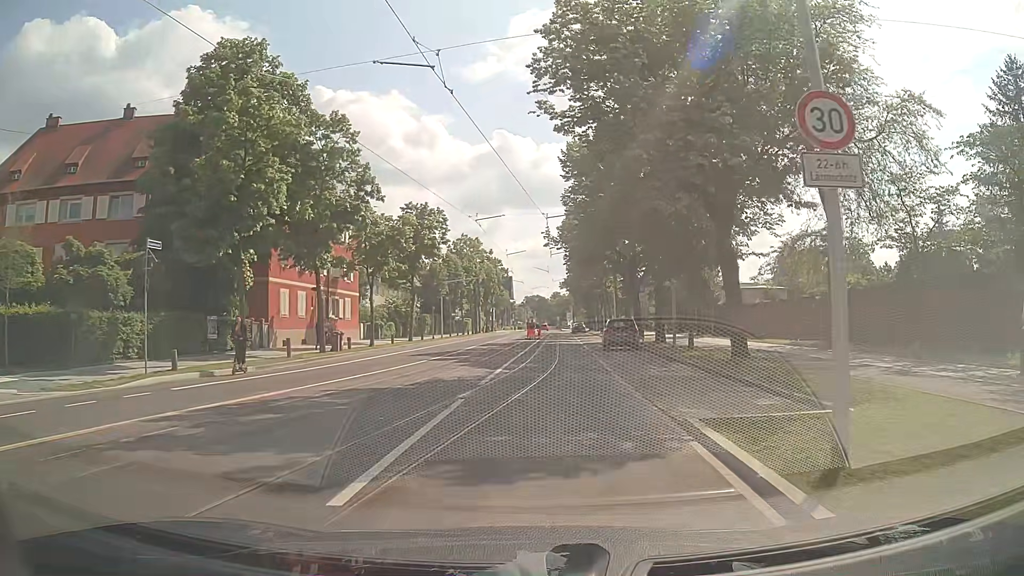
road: secondary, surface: asphalt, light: Day
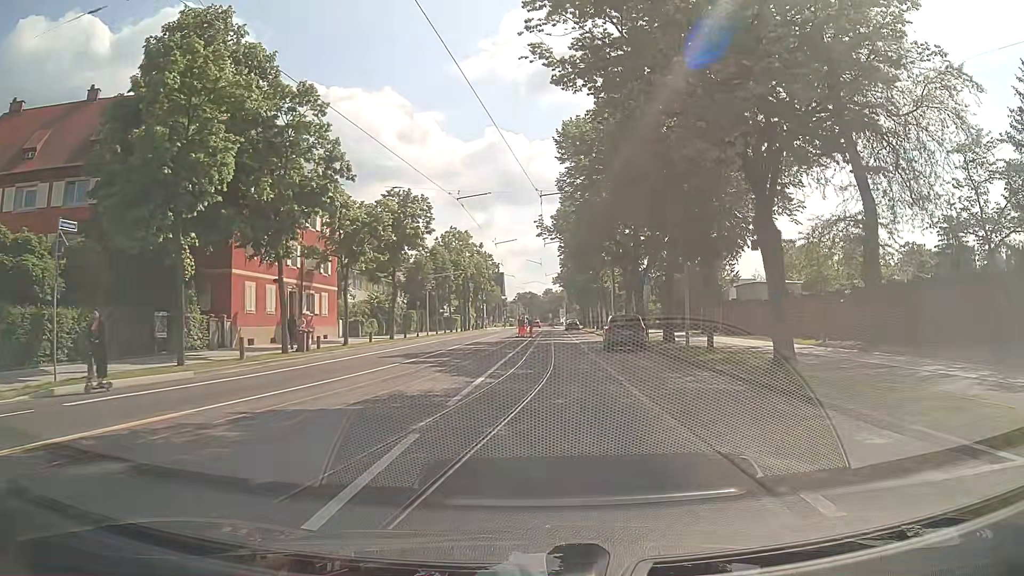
(0.0, +4.2) m; +1°
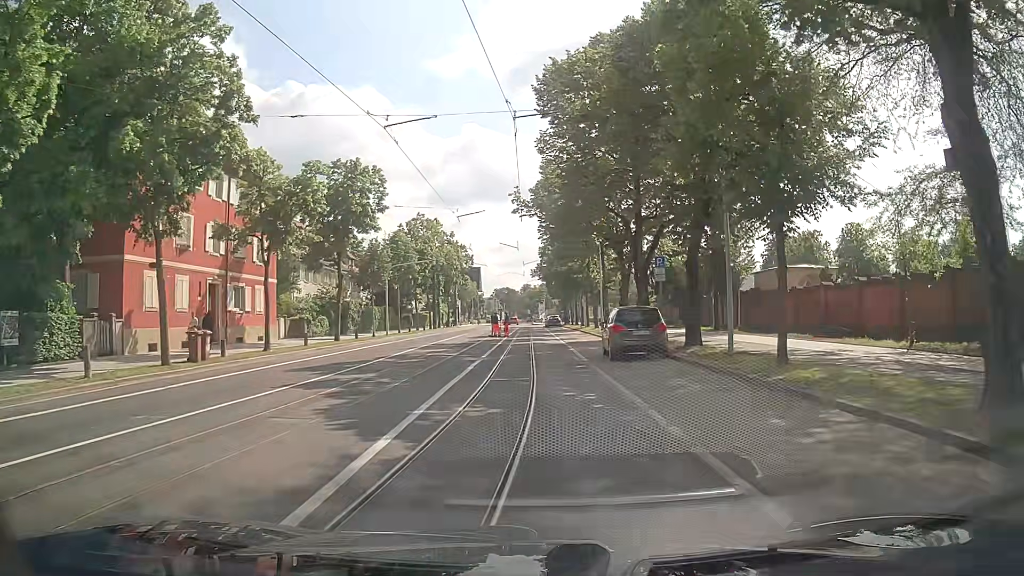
(+0.2, +8.7) m; +2°
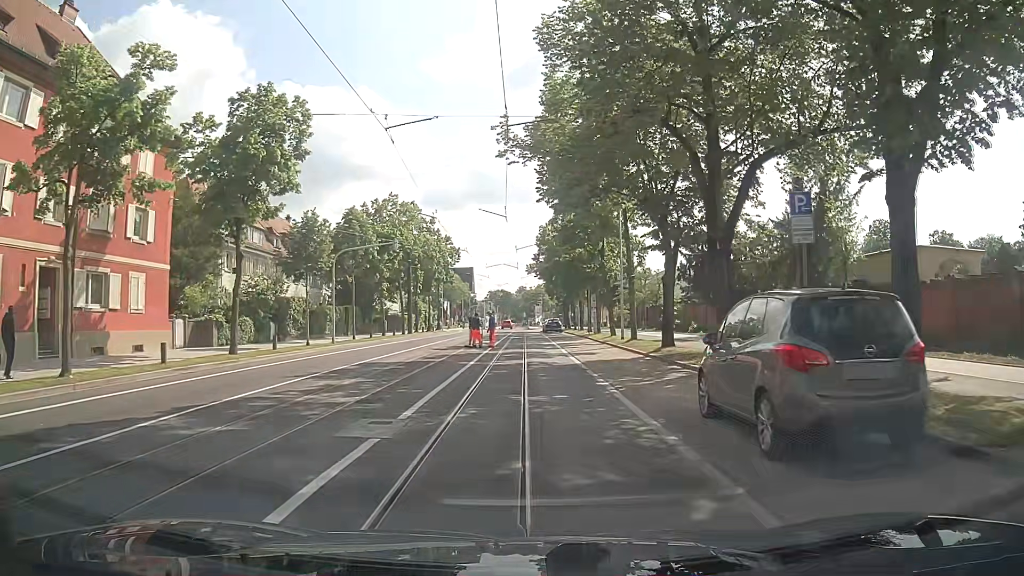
(-0.1, +13.9) m; 0°
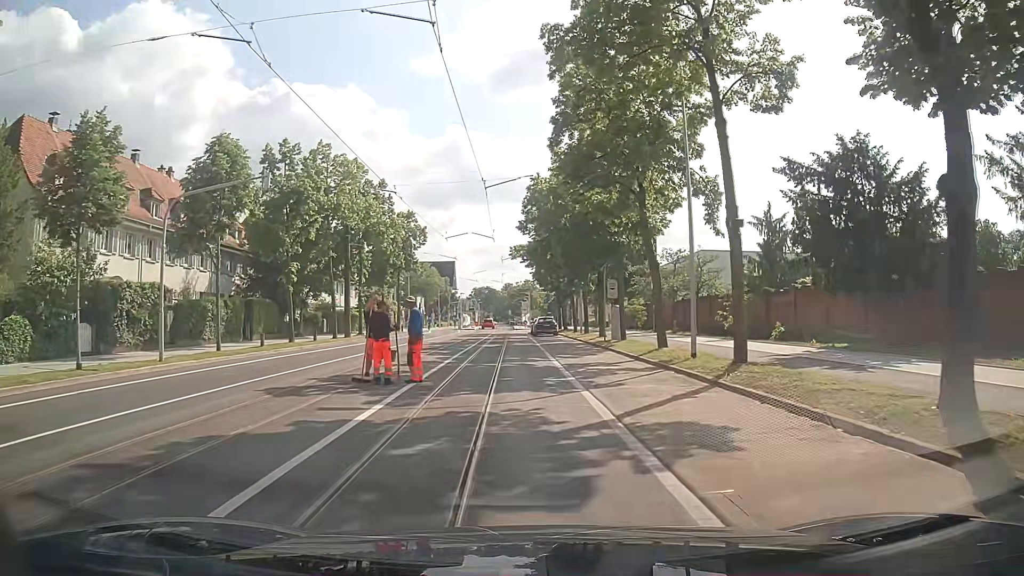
(+0.2, +18.8) m; +1°
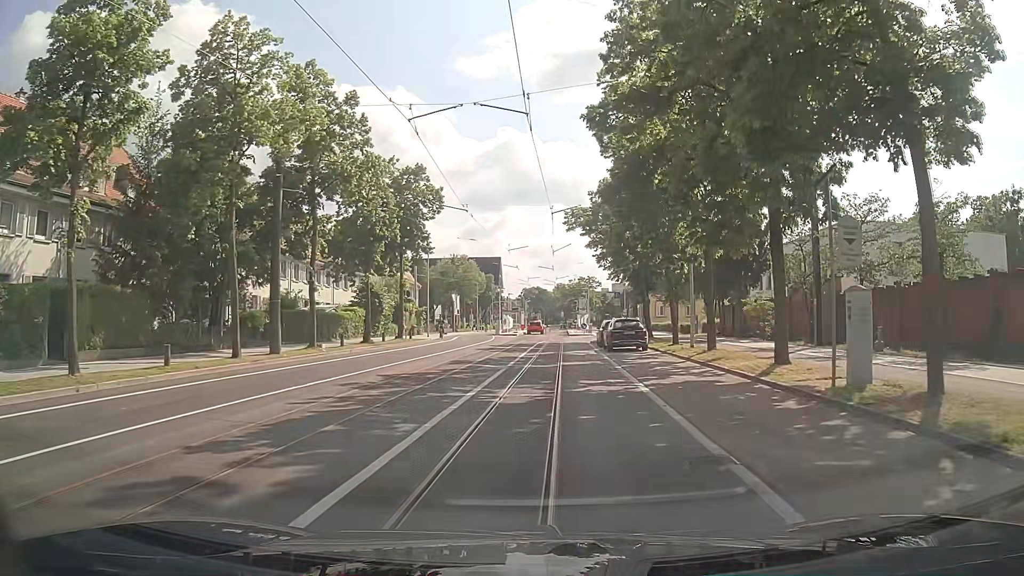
(-0.9, +21.9) m; -5°
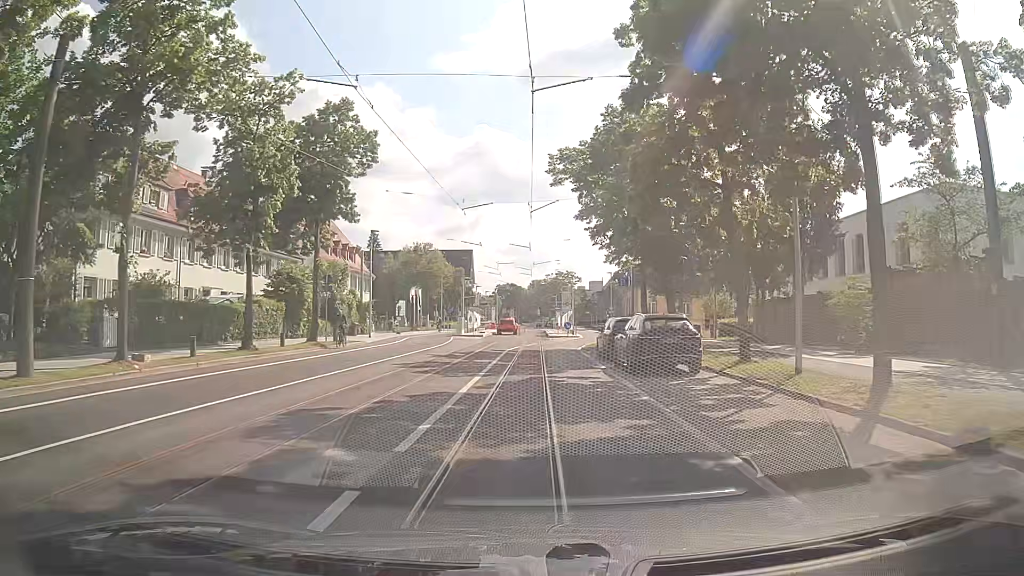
(+0.3, +14.1) m; +2°
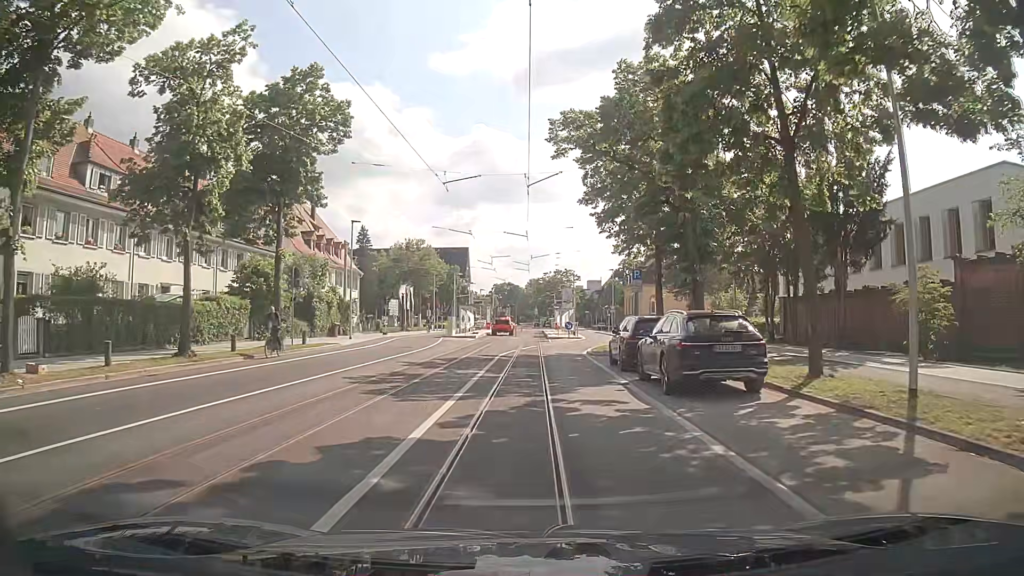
(0.0, +5.0) m; 0°
(0, +10) (0, +20) (+1, +30) (+3, +40) (+5, +49) (+7, +59) (+7, +69) (+7, +79) (+7, +89) (+8, +99) m
